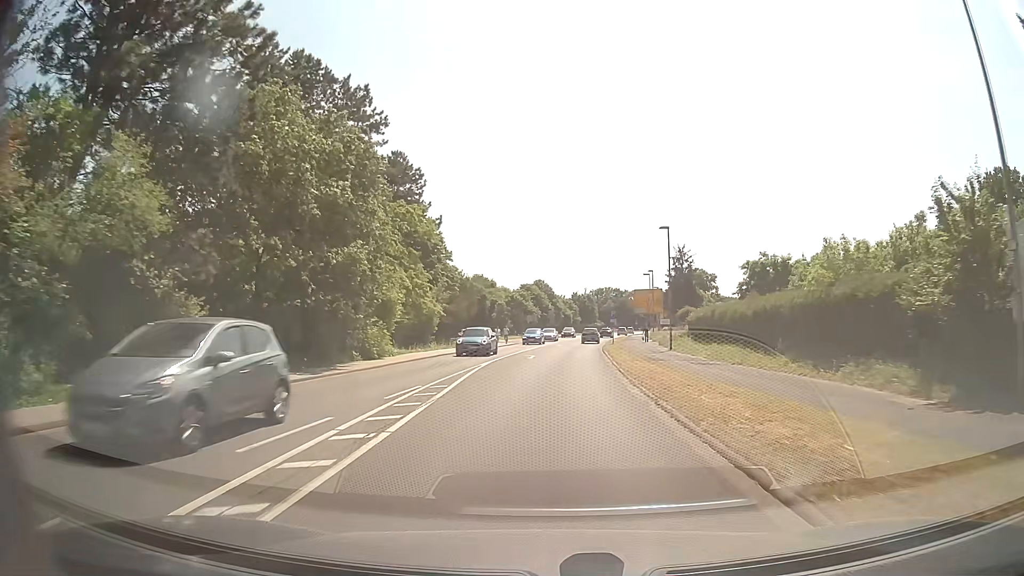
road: secondary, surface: asphalt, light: Day
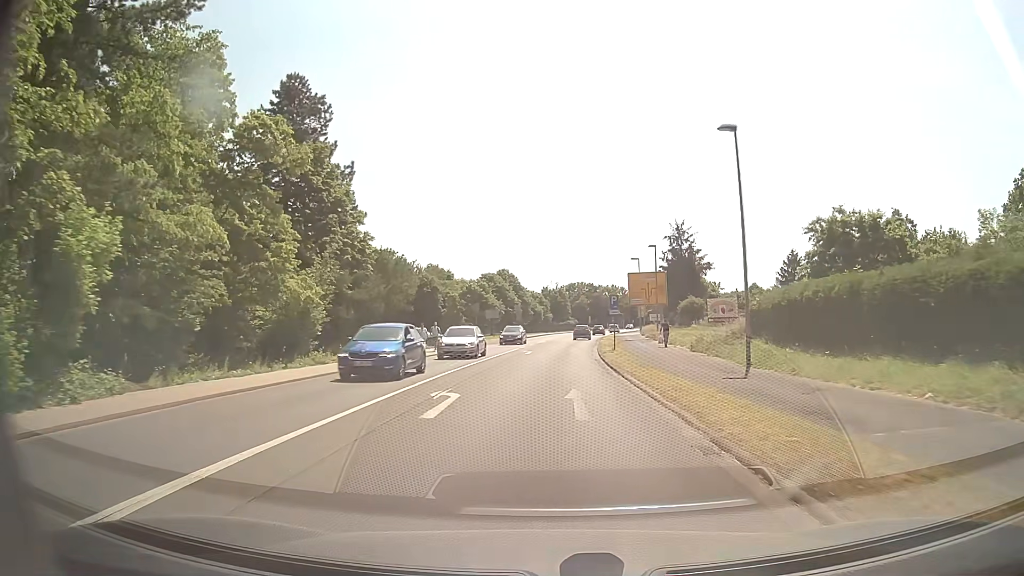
(+0.5, +21.8) m; +3°
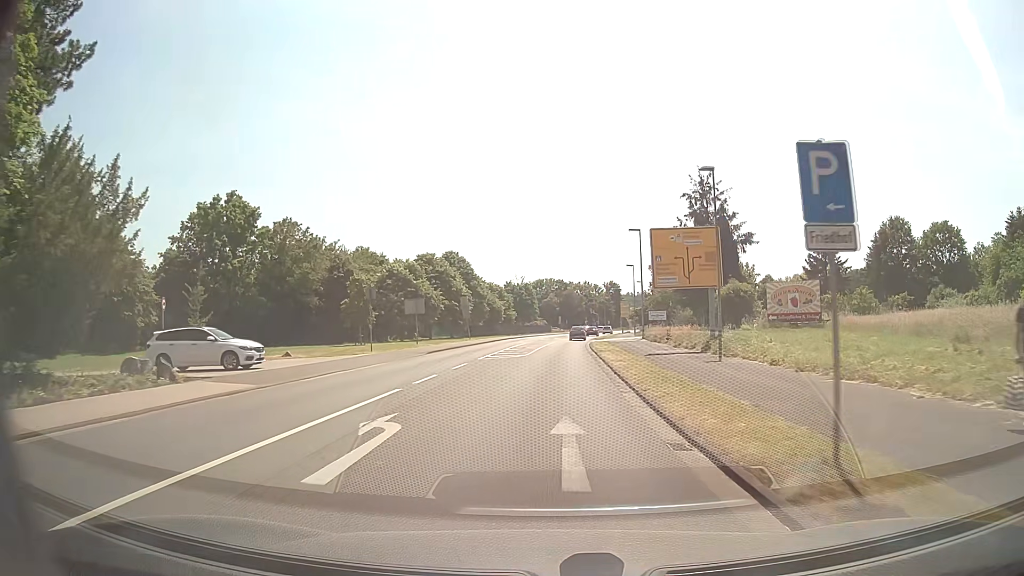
(+0.5, +28.9) m; +3°
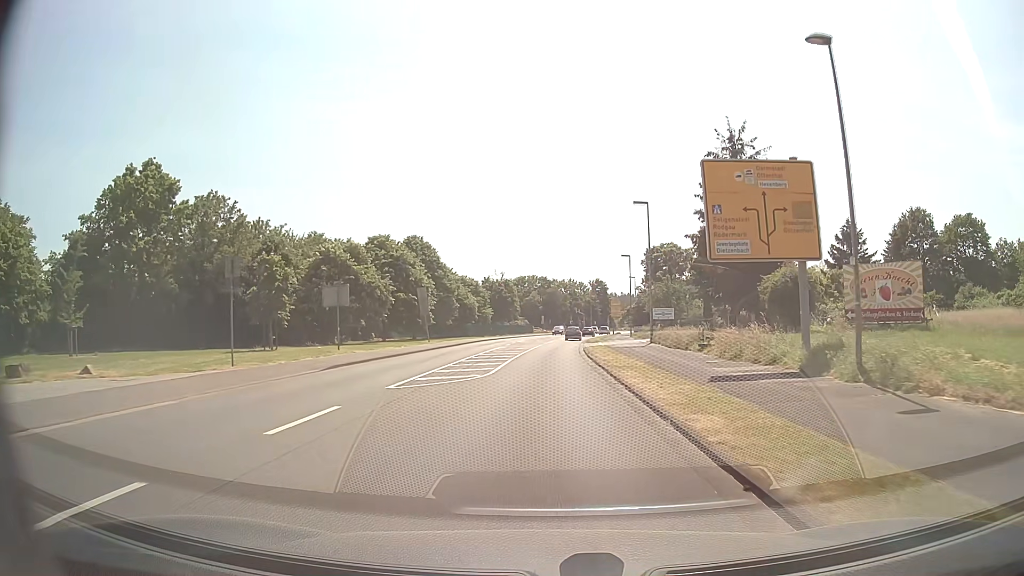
(+0.1, +14.4) m; +1°
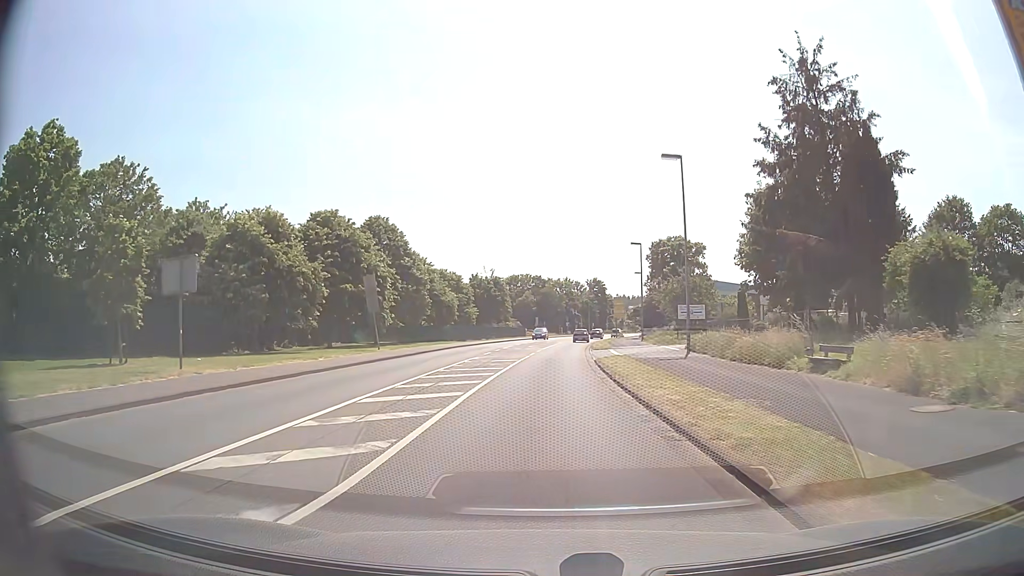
(+0.1, +14.3) m; 0°
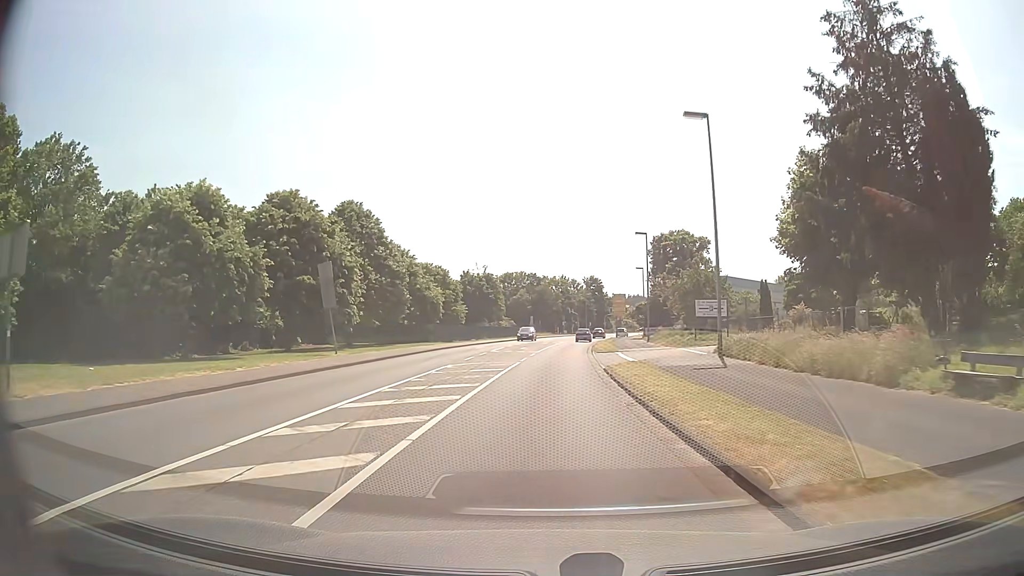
(0.0, +7.1) m; +1°
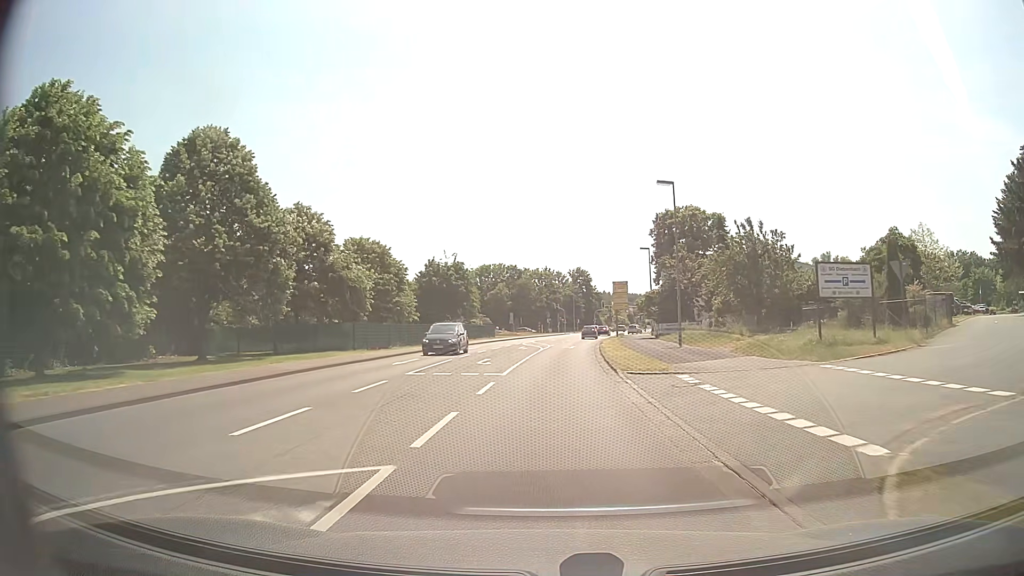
(+0.2, +21.2) m; +1°
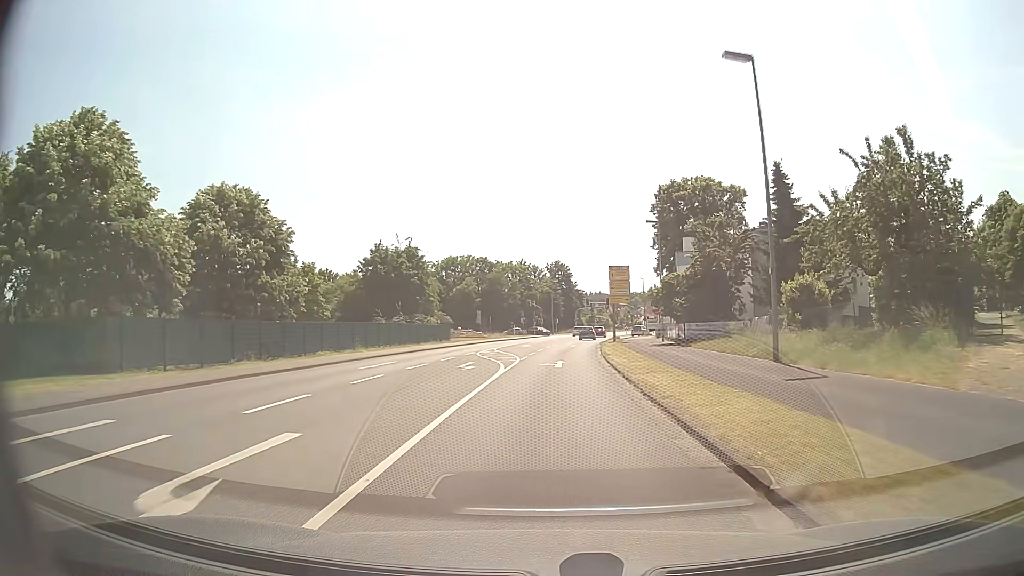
(+0.3, +21.1) m; +2°
(0, +10) (0, +20) (+1, +30) (+1, +40) (+2, +50) (+3, +60) (+5, +70) (+7, +80) (+10, +89) (+13, +99) m
